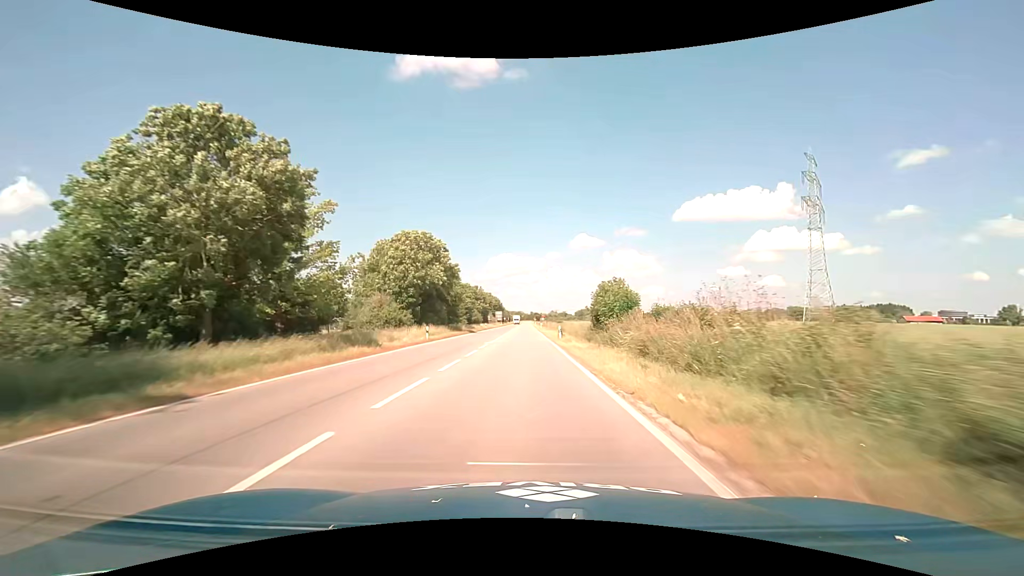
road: primary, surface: asphalt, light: Day
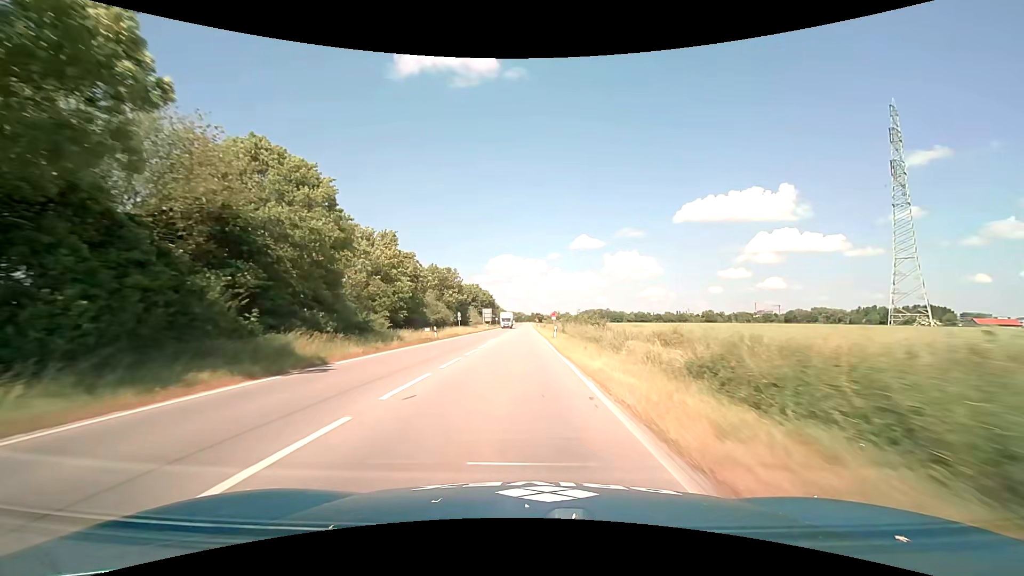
(0.0, +46.5) m; 0°
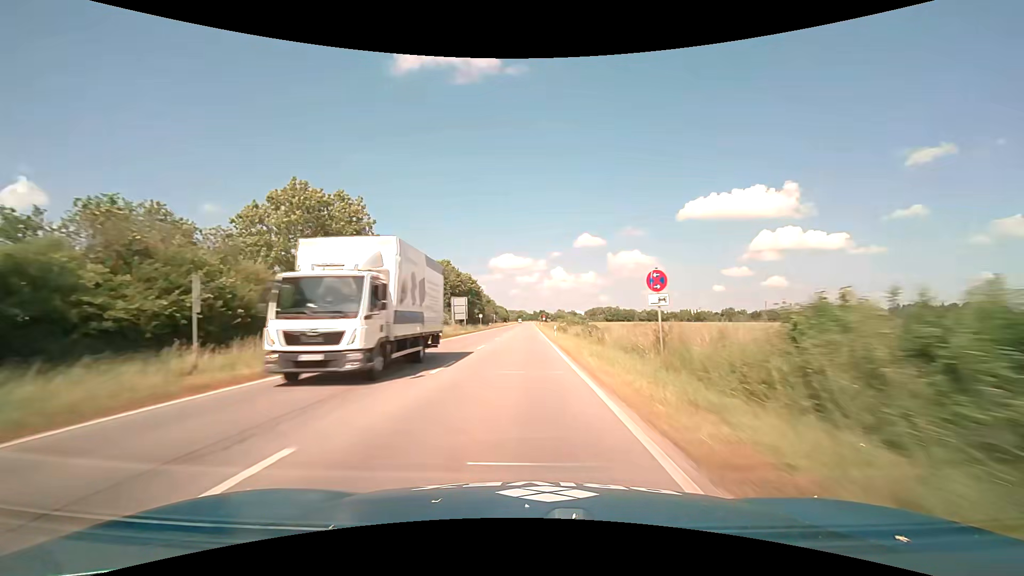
(-0.2, +49.5) m; -1°
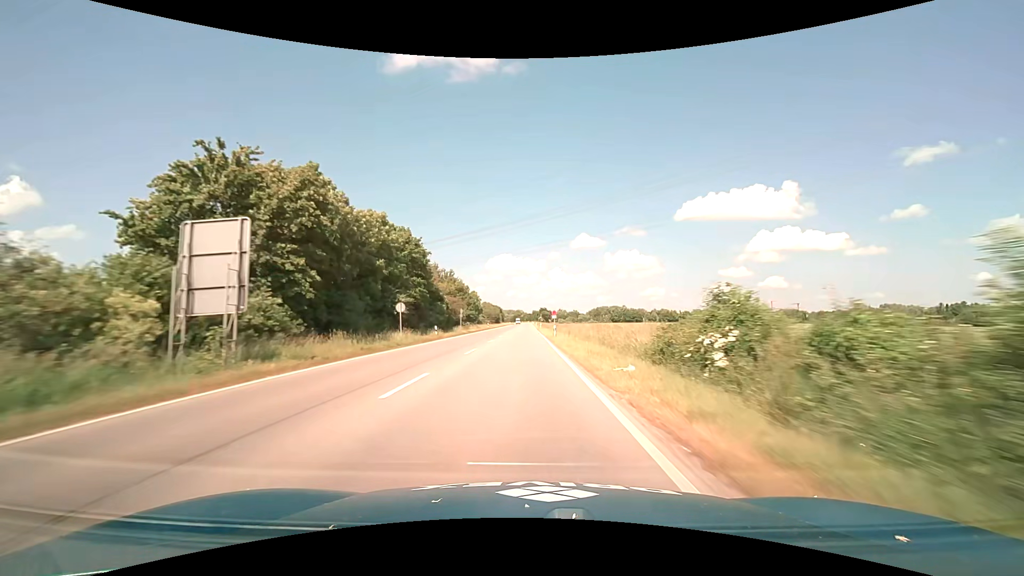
(+0.2, +51.5) m; 0°
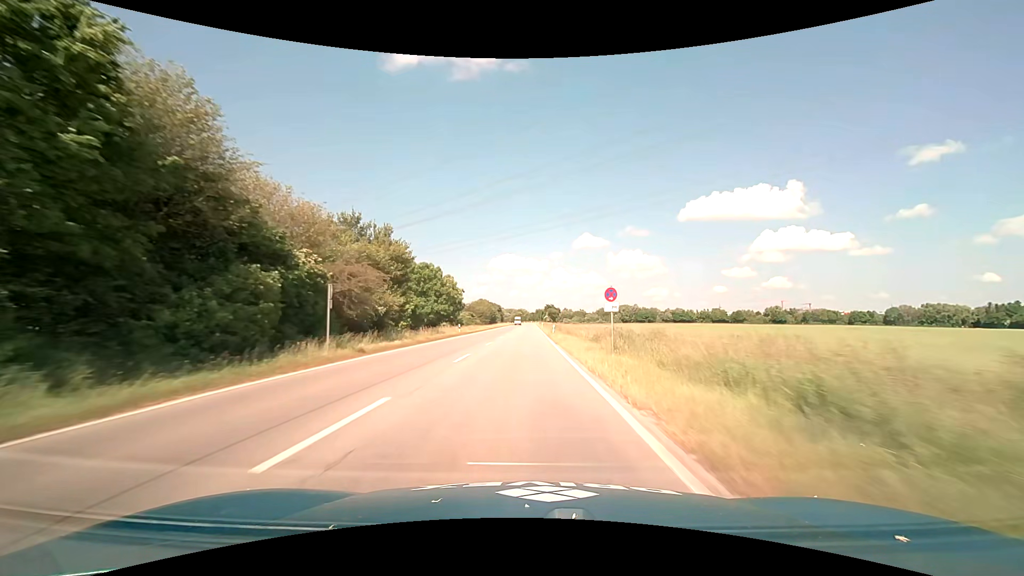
(-0.1, +39.5) m; 0°
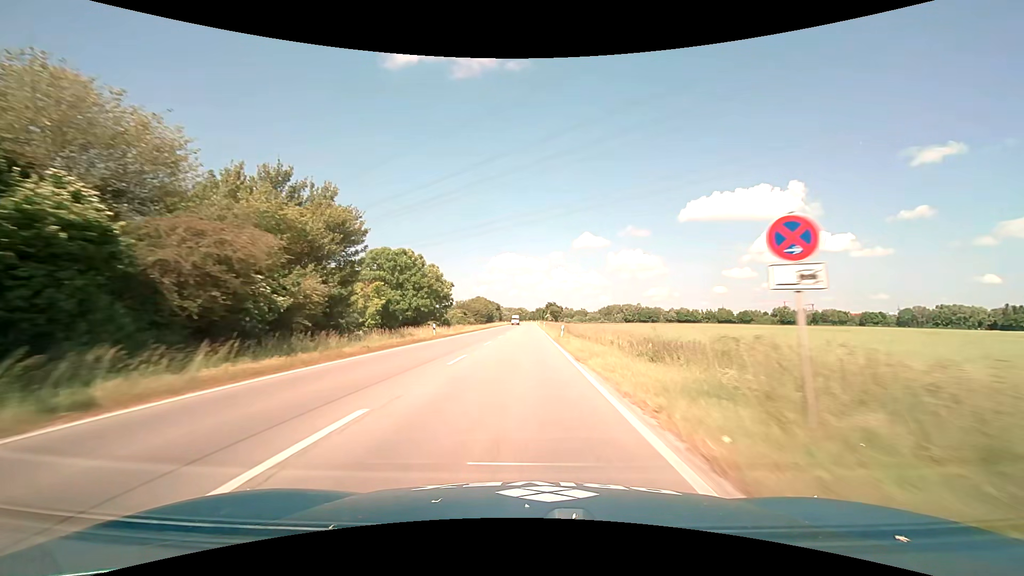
(0.0, +13.3) m; 0°
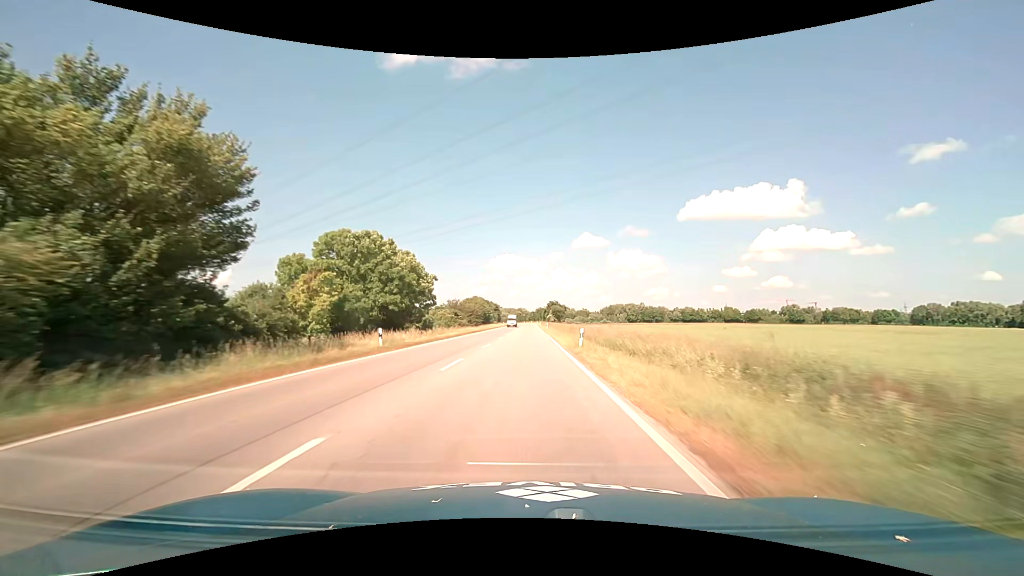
(-0.1, +13.4) m; 0°
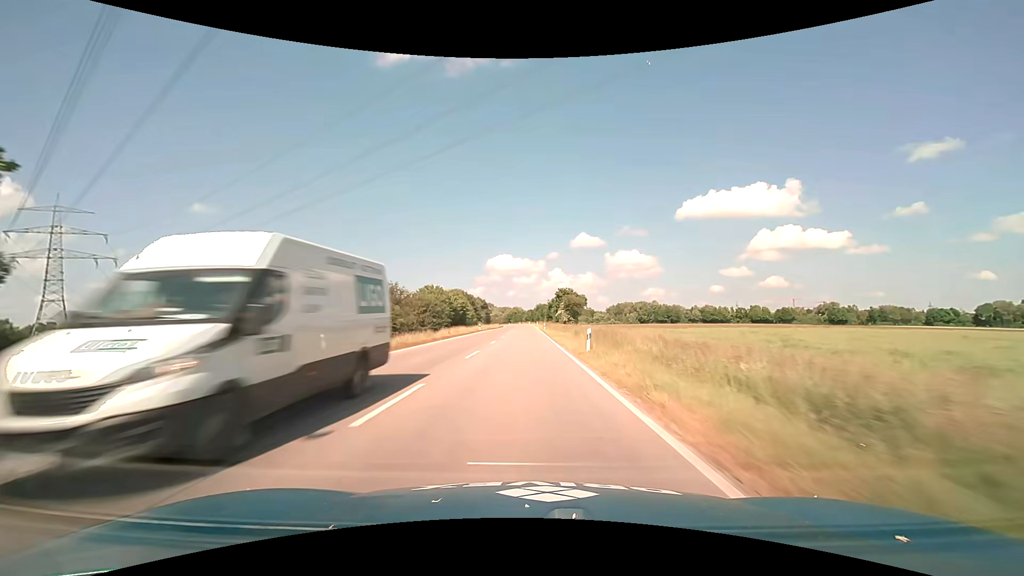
(+0.2, +54.1) m; +1°
(0, +10) (0, +20) (0, +30) (0, +40) (0, +50) (0, +60) (0, +70) (0, +80) (-1, +90) (-1, +100) m
